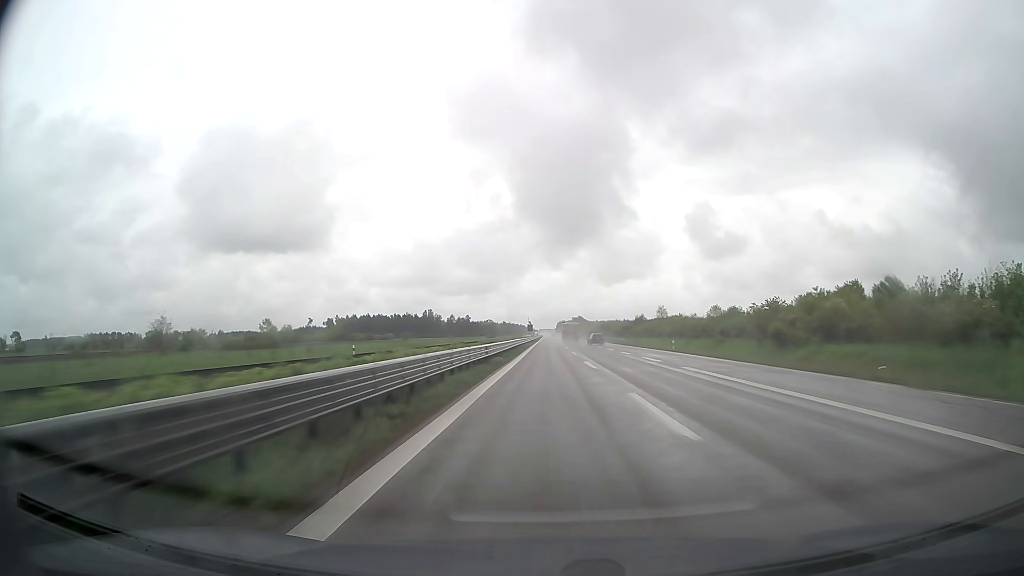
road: trunk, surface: asphalt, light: Day
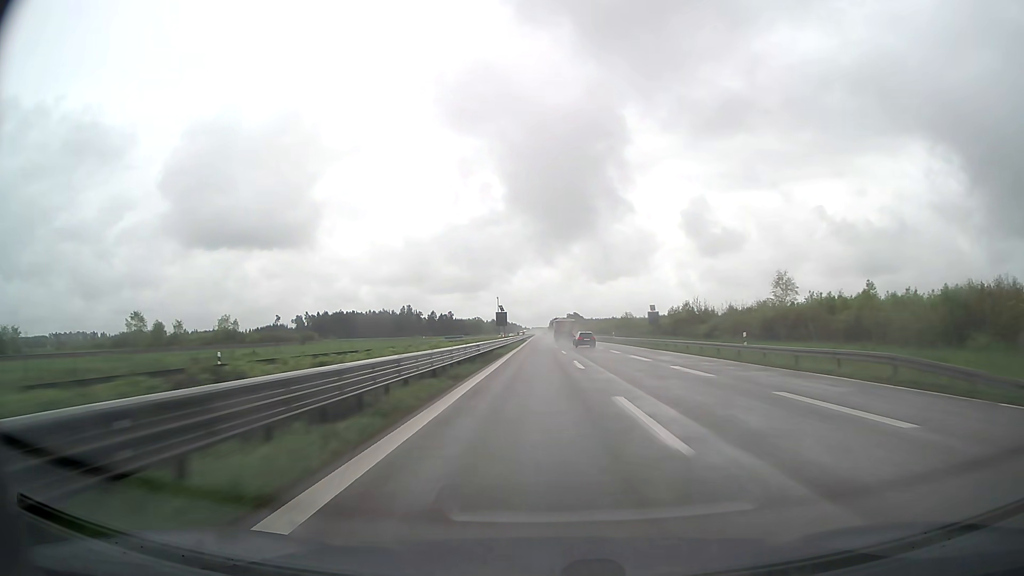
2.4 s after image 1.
(+0.5, +72.8) m; +1°
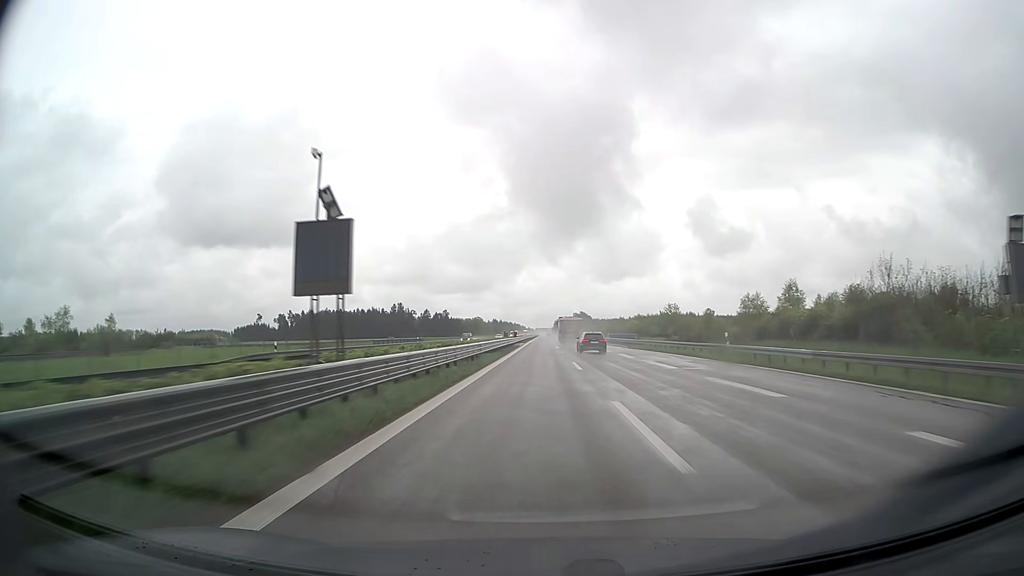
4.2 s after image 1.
(-0.2, +54.6) m; 0°
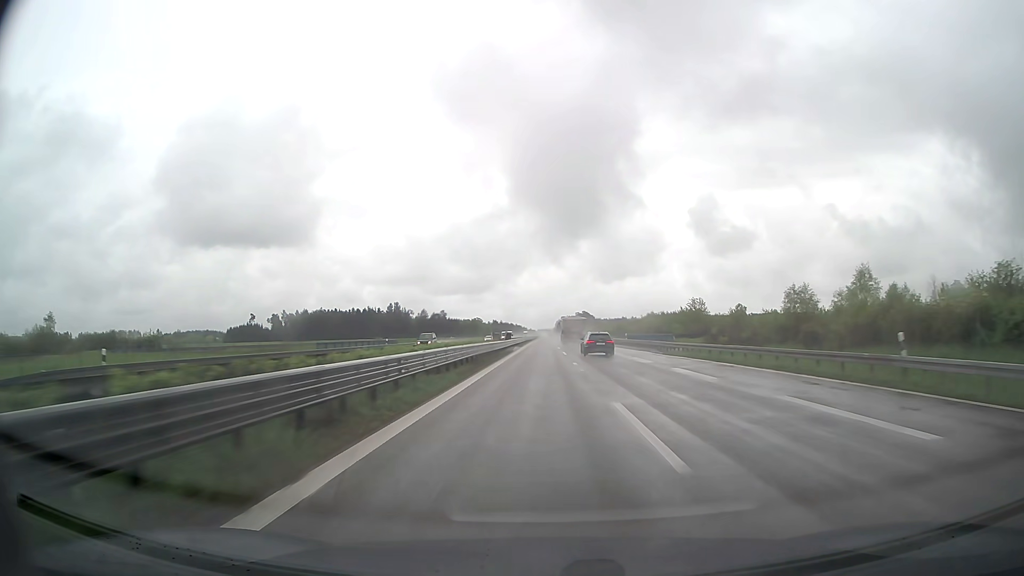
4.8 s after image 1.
(0.0, +18.2) m; 0°
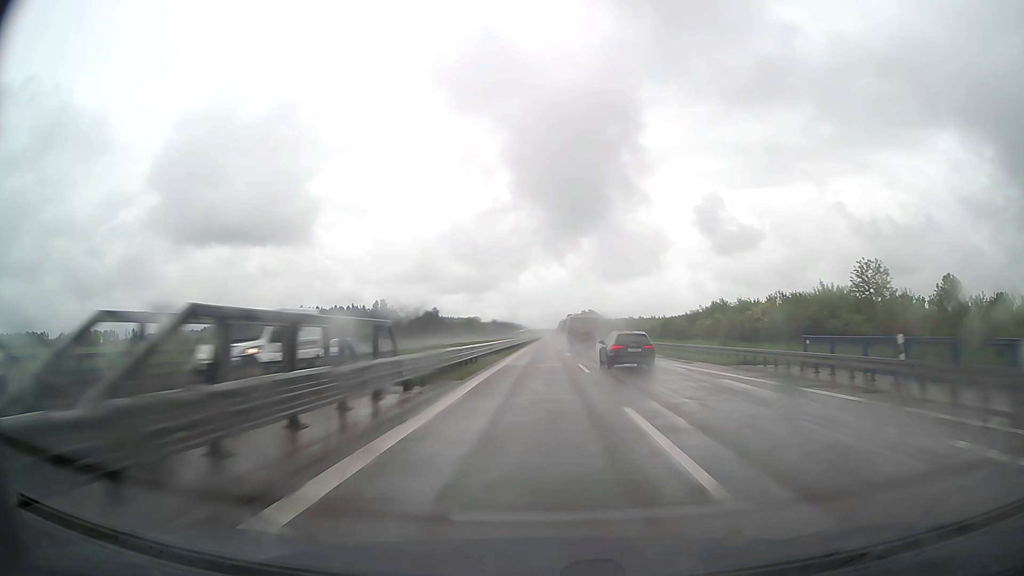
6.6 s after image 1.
(-0.1, +54.6) m; 0°
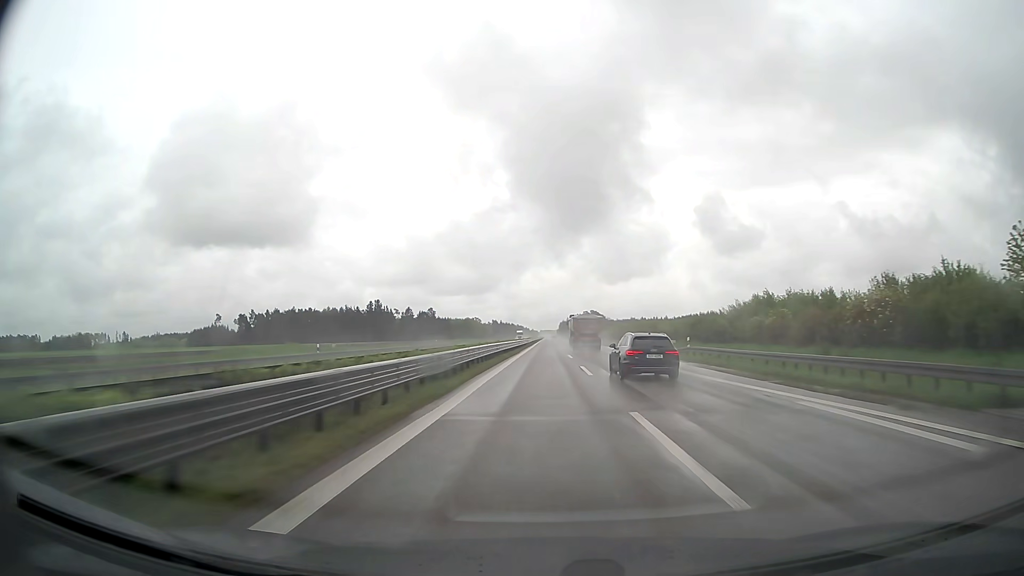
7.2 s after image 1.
(0.0, +18.2) m; 0°
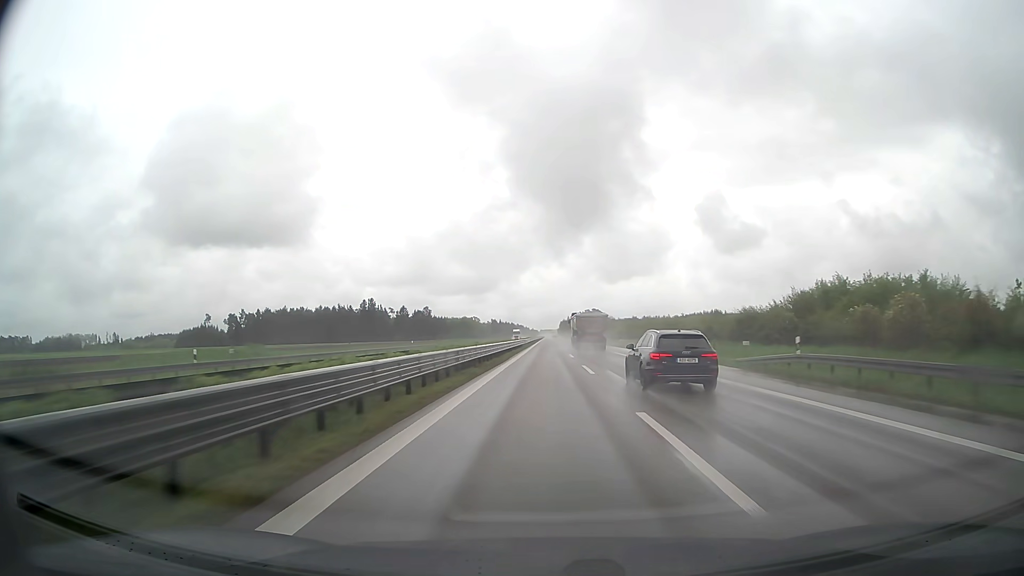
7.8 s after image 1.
(0.0, +18.2) m; 0°
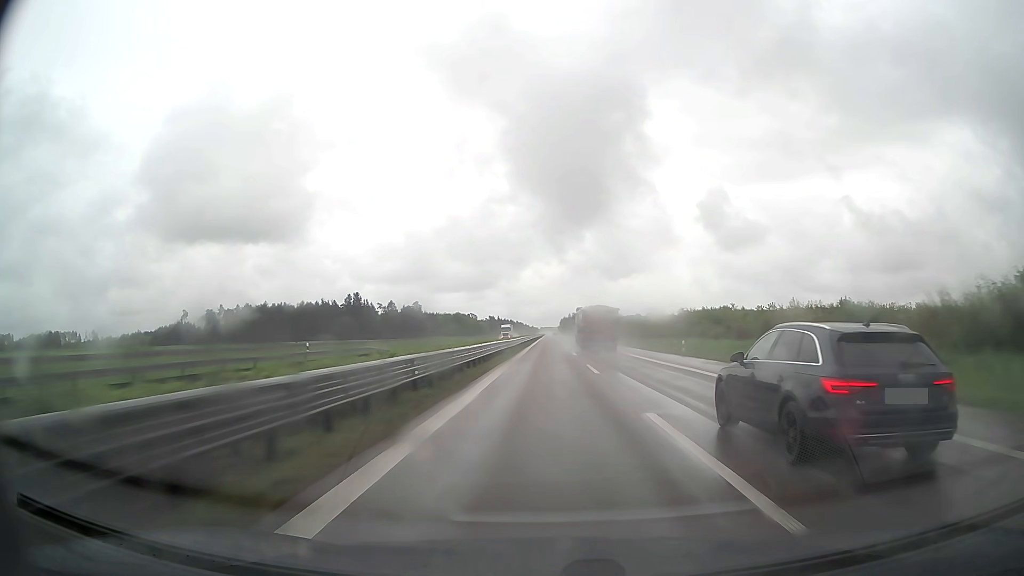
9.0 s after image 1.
(-0.1, +36.4) m; 0°
(0, +10) (0, +20) (0, +30) (0, +40) (0, +50) (0, +60) (0, +70) (0, +80) (0, +90) (0, +100) m
